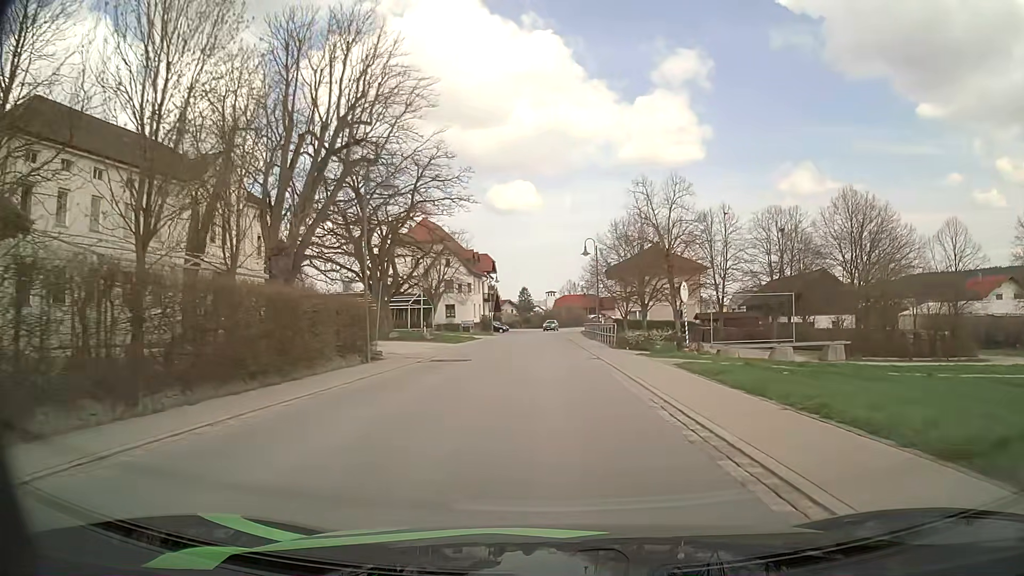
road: secondary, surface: asphalt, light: Day
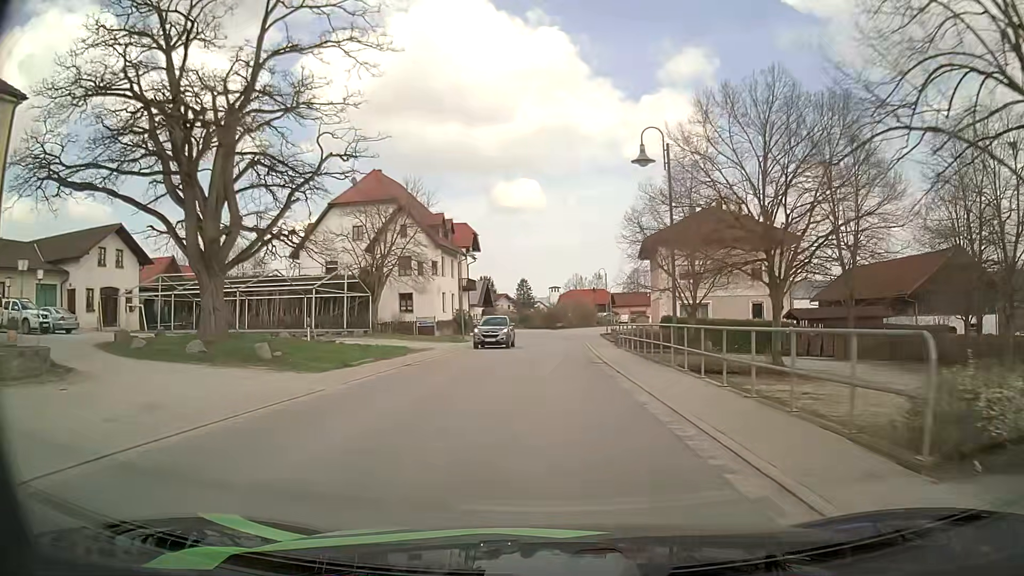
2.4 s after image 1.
(-0.2, +27.6) m; 0°
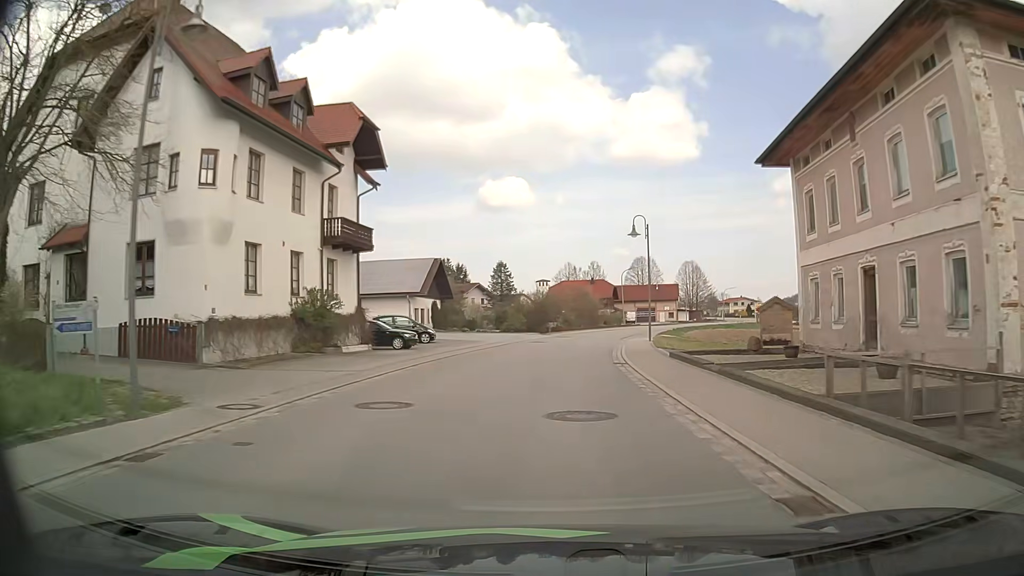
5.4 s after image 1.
(+0.2, +37.2) m; +1°
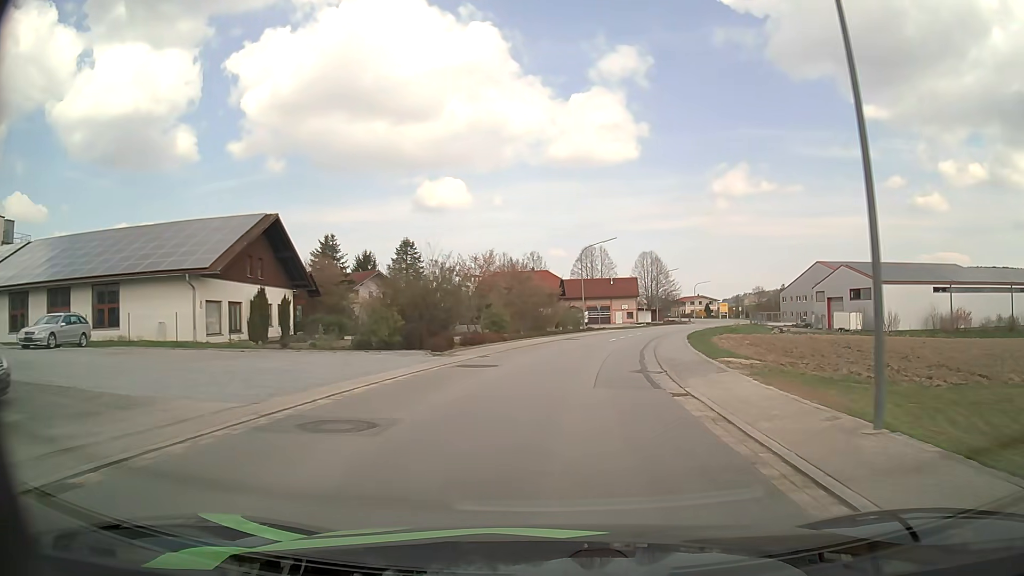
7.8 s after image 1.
(+1.1, +30.5) m; +5°
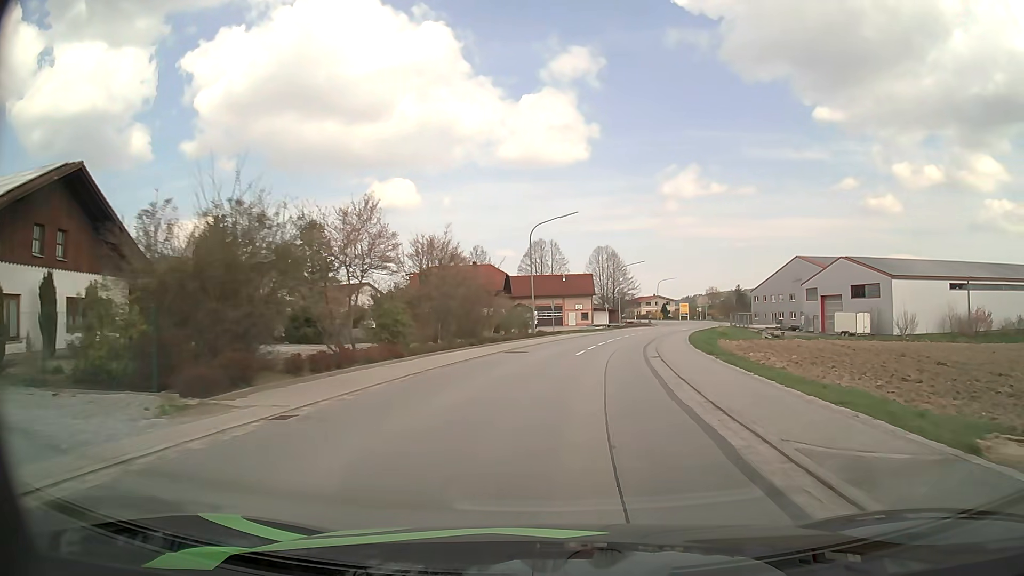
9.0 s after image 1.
(+0.5, +15.1) m; +4°
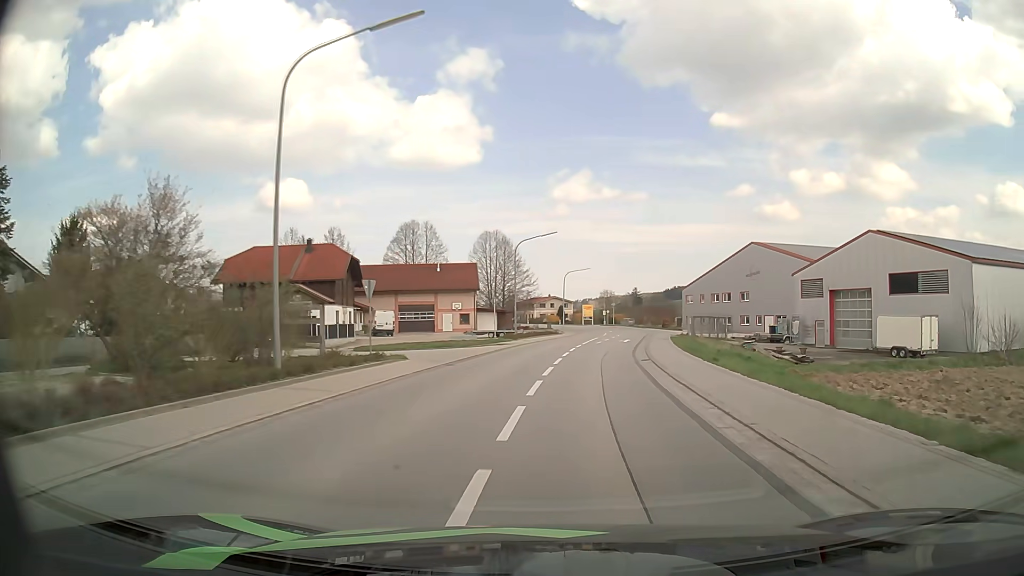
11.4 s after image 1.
(+2.4, +30.5) m; +10°
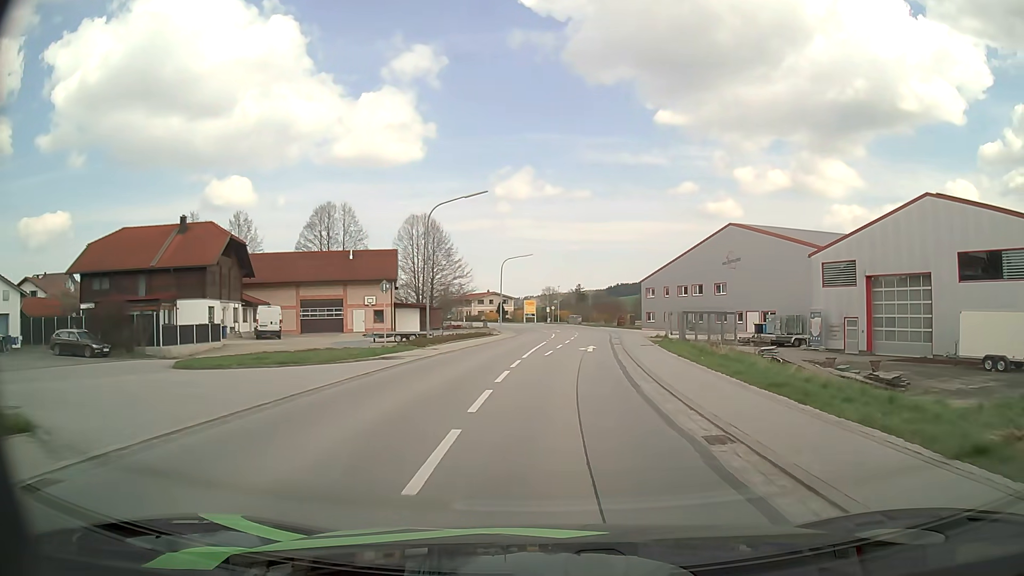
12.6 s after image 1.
(+0.7, +15.9) m; +5°
(0, +10) (+1, +20) (+1, +30) (+2, +40) (+3, +50) (+4, +60) (+4, +70) (+3, +80) (+2, +90) (0, +100) m
